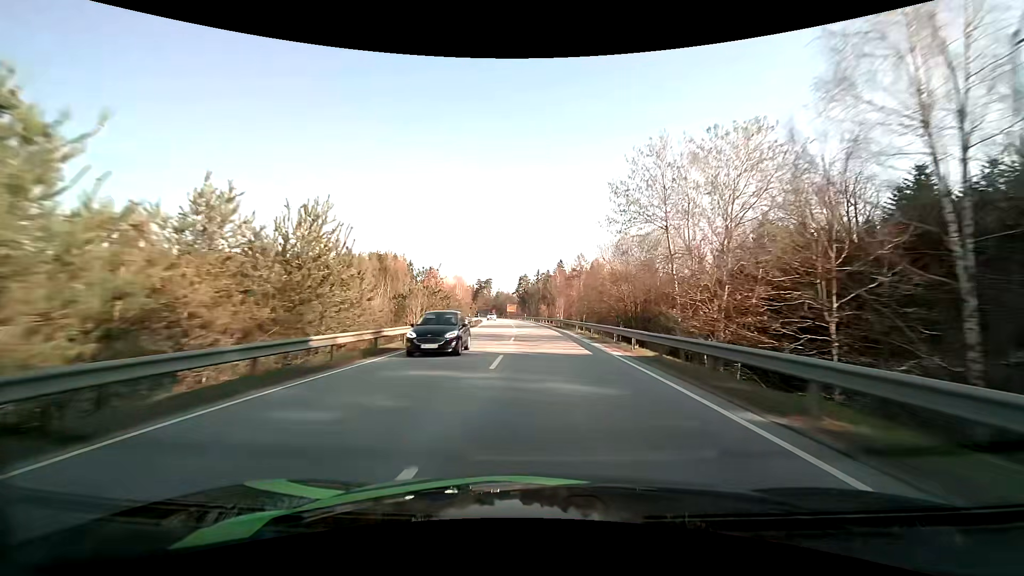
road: primary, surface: asphalt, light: Day
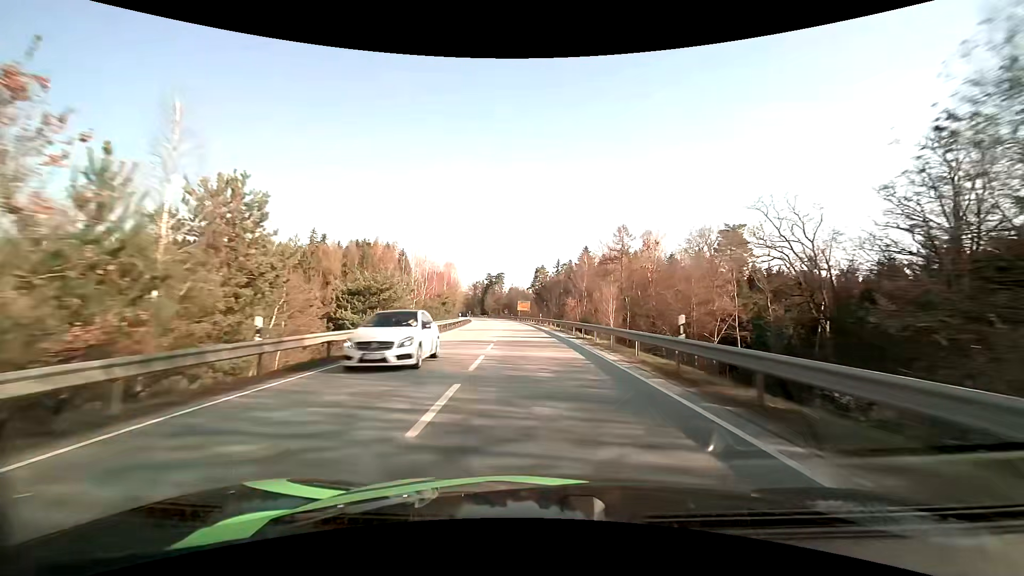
(-0.6, +43.3) m; -2°
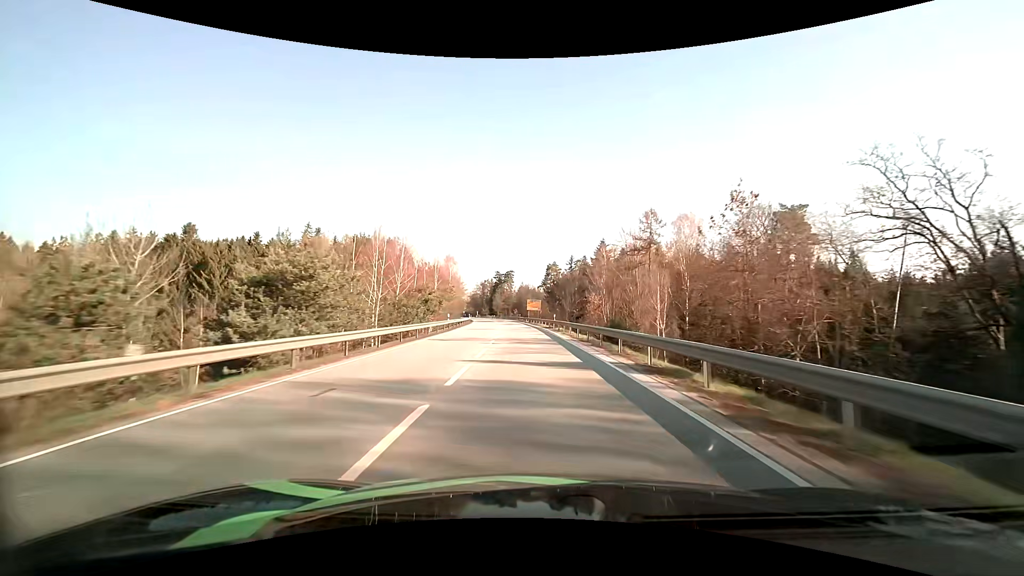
(-0.1, +14.3) m; -1°
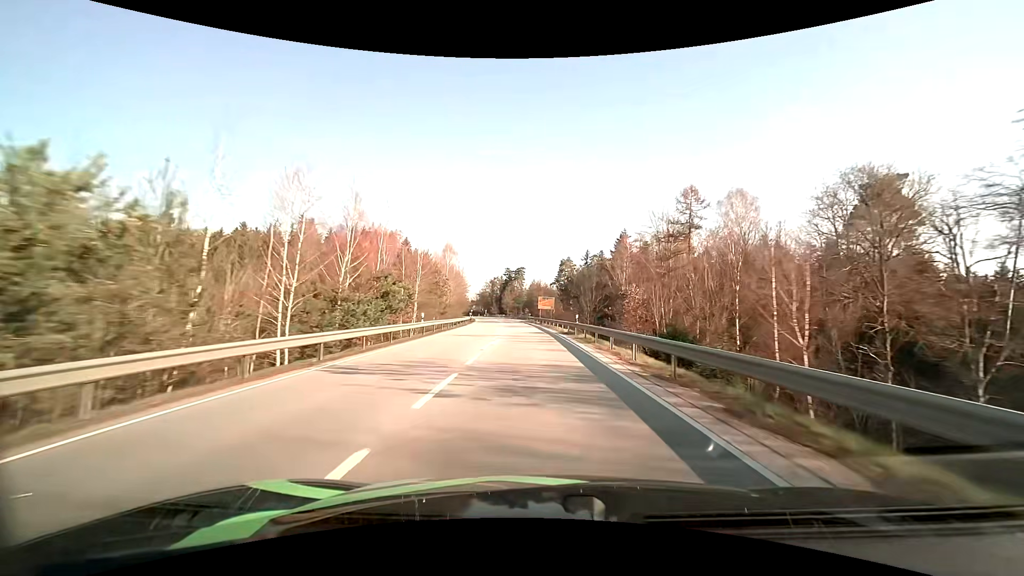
(-0.2, +14.3) m; -1°
